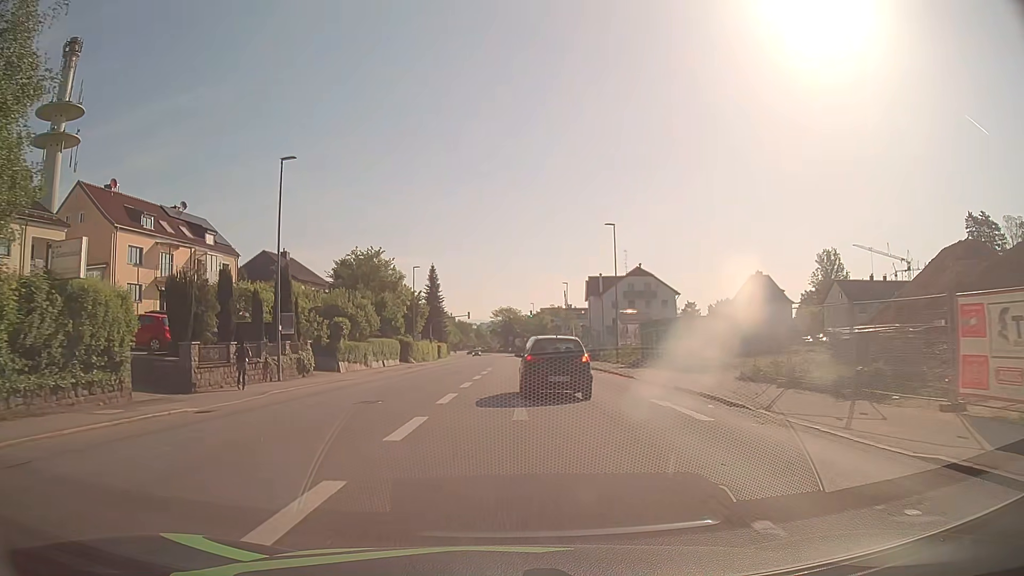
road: tertiary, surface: asphalt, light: Day
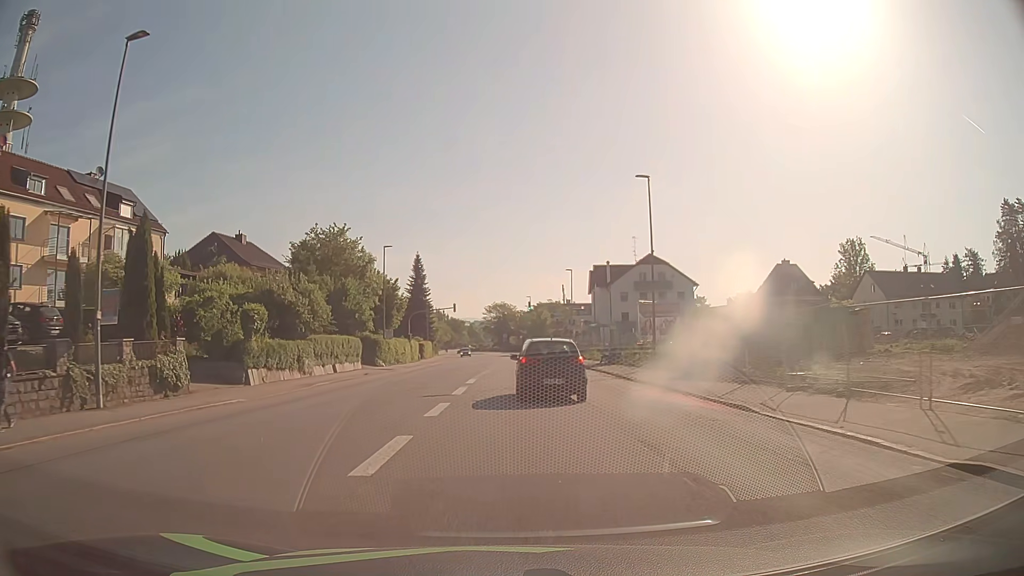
(+0.1, +14.3) m; 0°
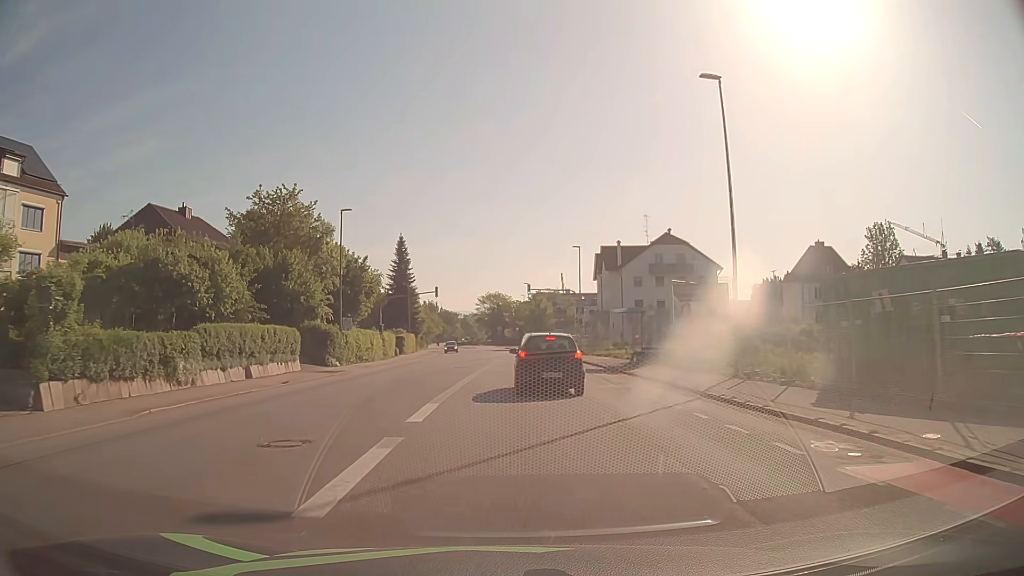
(+0.1, +13.7) m; +1°
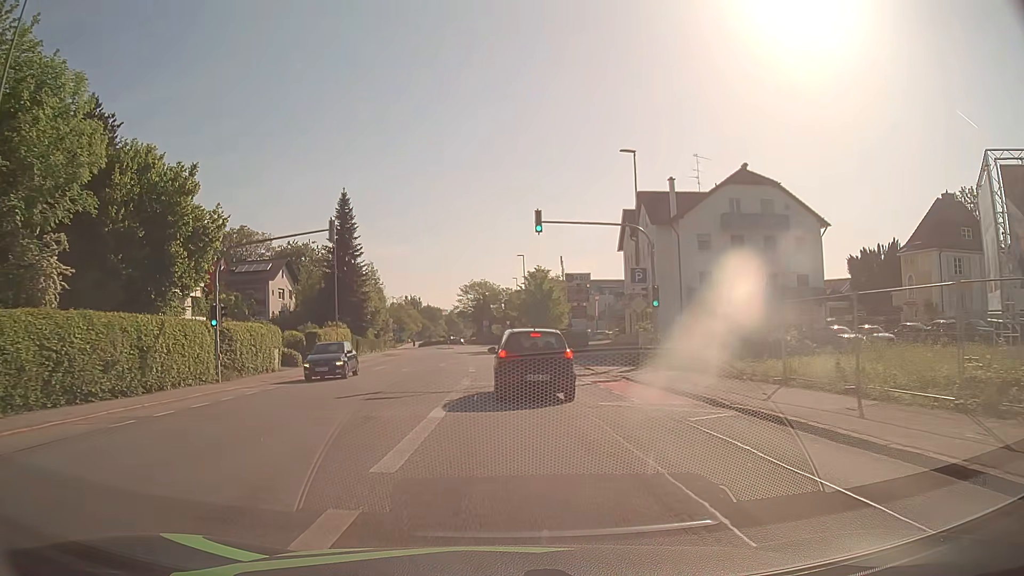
(+0.2, +32.5) m; +1°
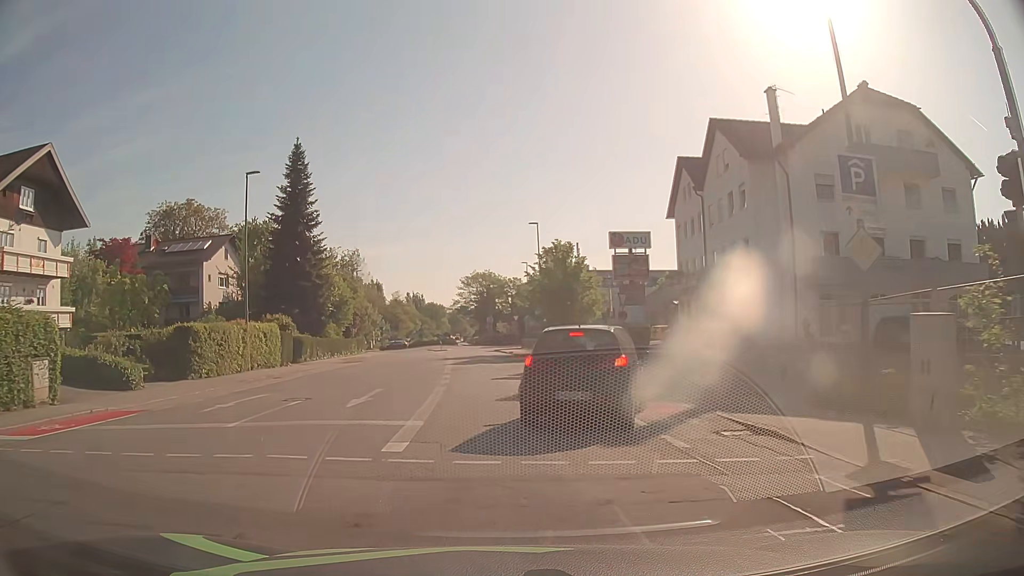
(-0.1, +19.9) m; -1°
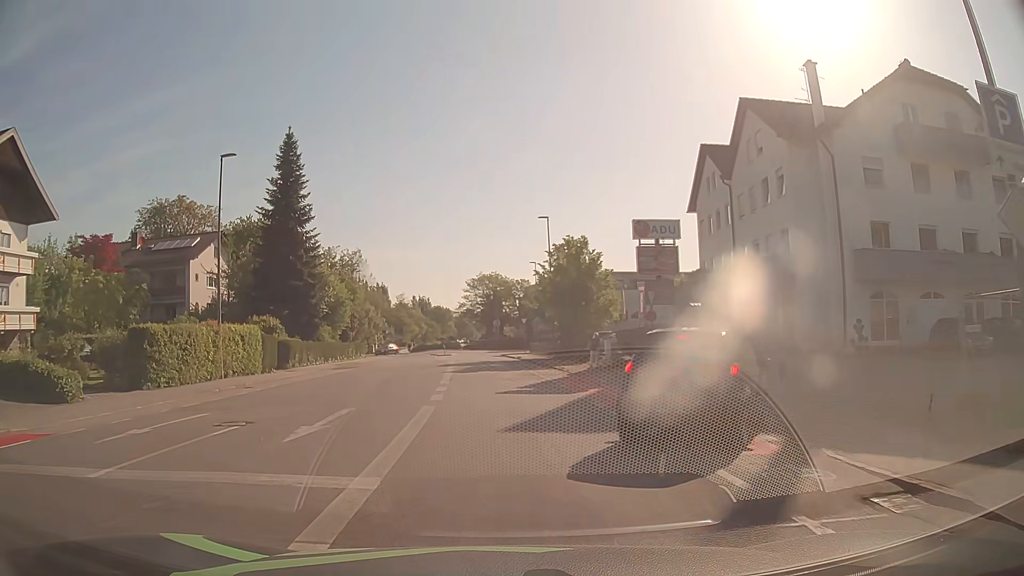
(0.0, +4.3) m; 0°
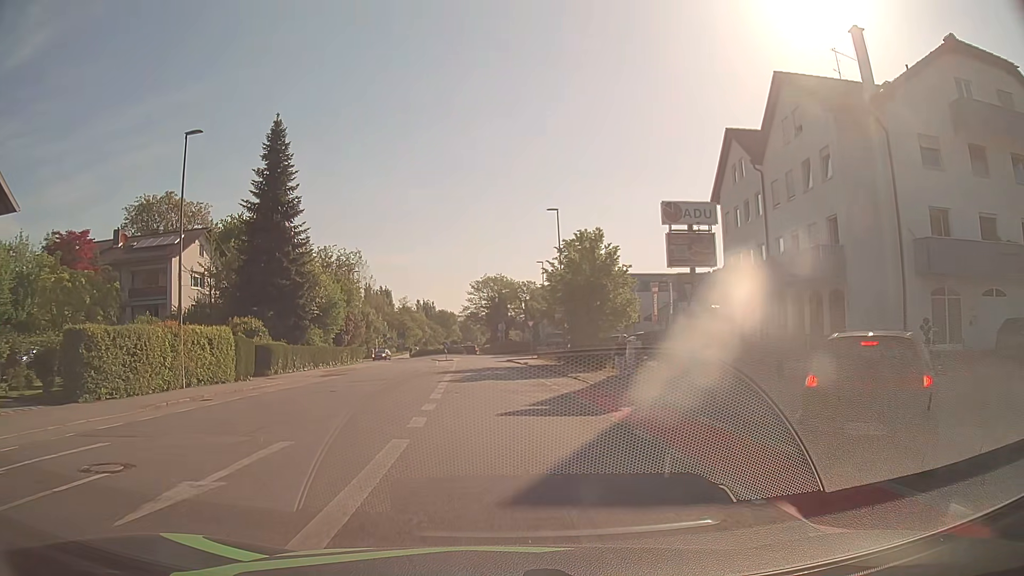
(-0.1, +4.5) m; -1°
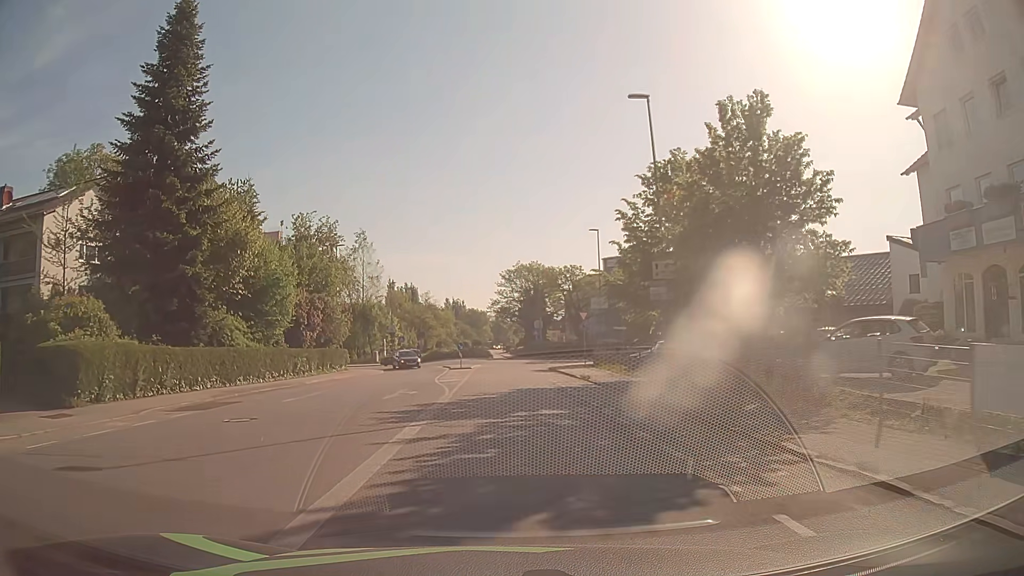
(-0.4, +21.6) m; -3°
(0, +10) (0, +20) (0, +30) (0, +40) (0, +50) (+2, +60) (+3, +70) (+1, +79) (-1, +89) (-2, +99) m
